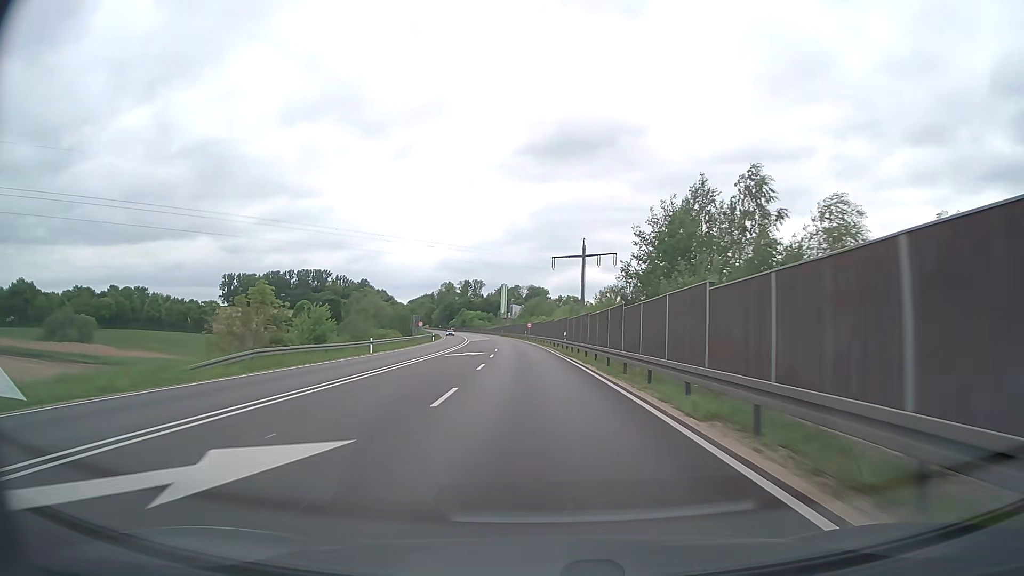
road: trunk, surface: asphalt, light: Day
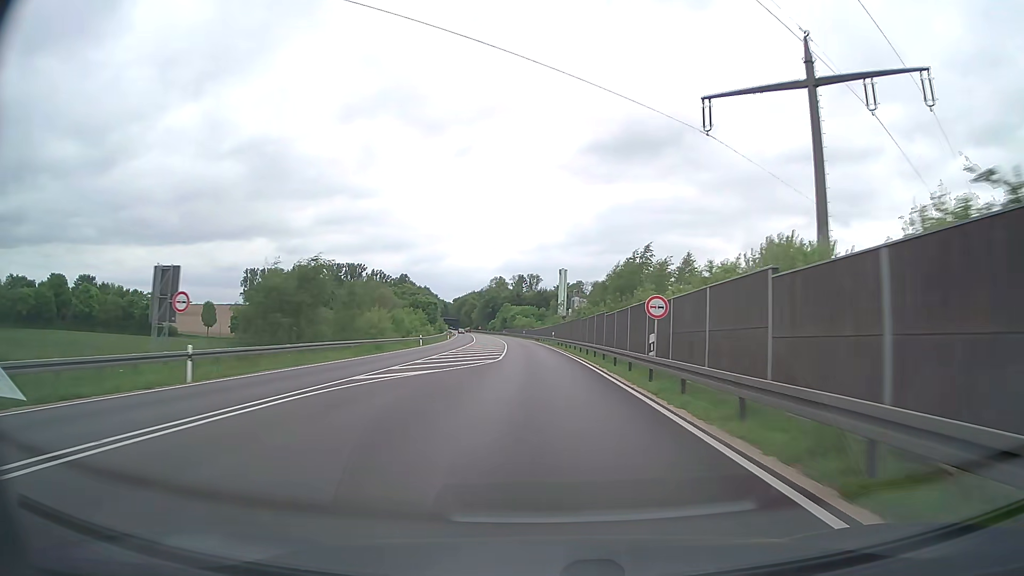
(-3.7, +78.8) m; -5°
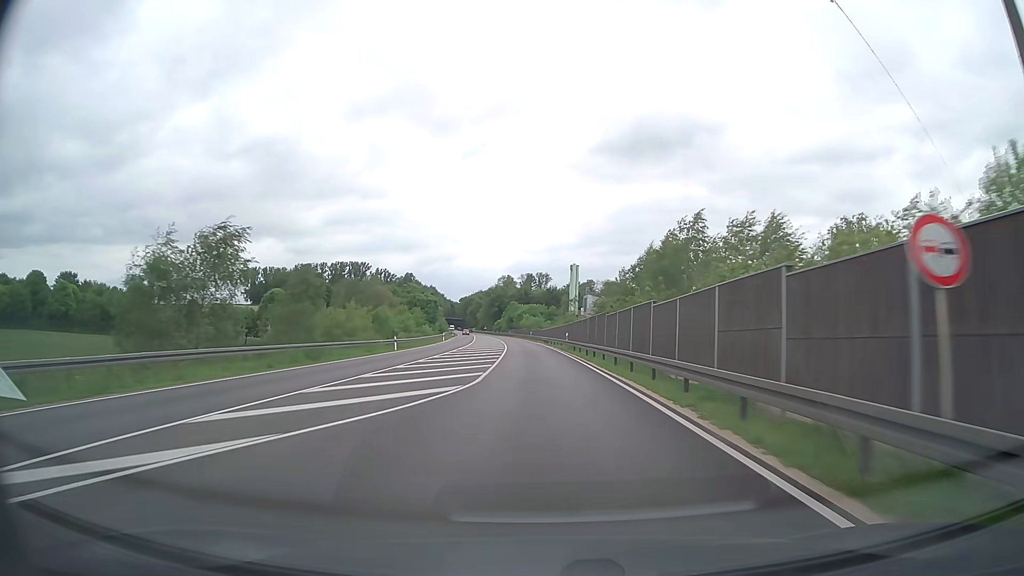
(-0.1, +15.8) m; -1°
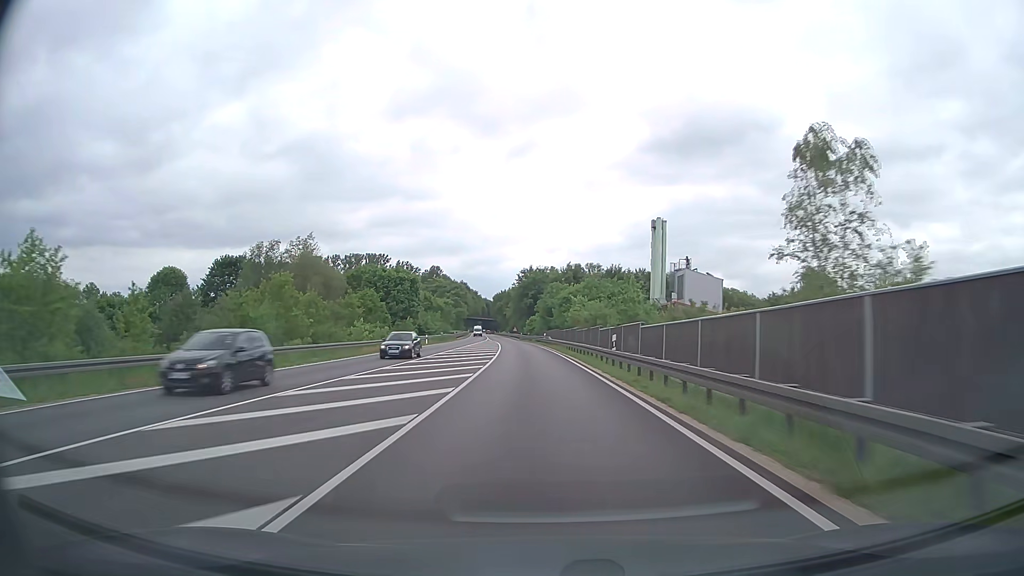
(-2.7, +78.9) m; -4°
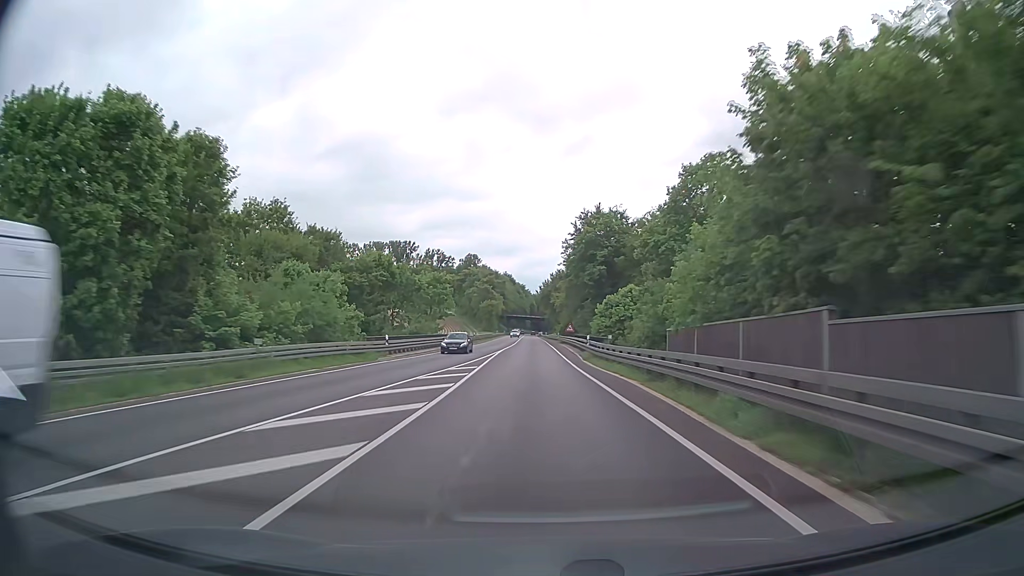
(-3.3, +78.8) m; -5°
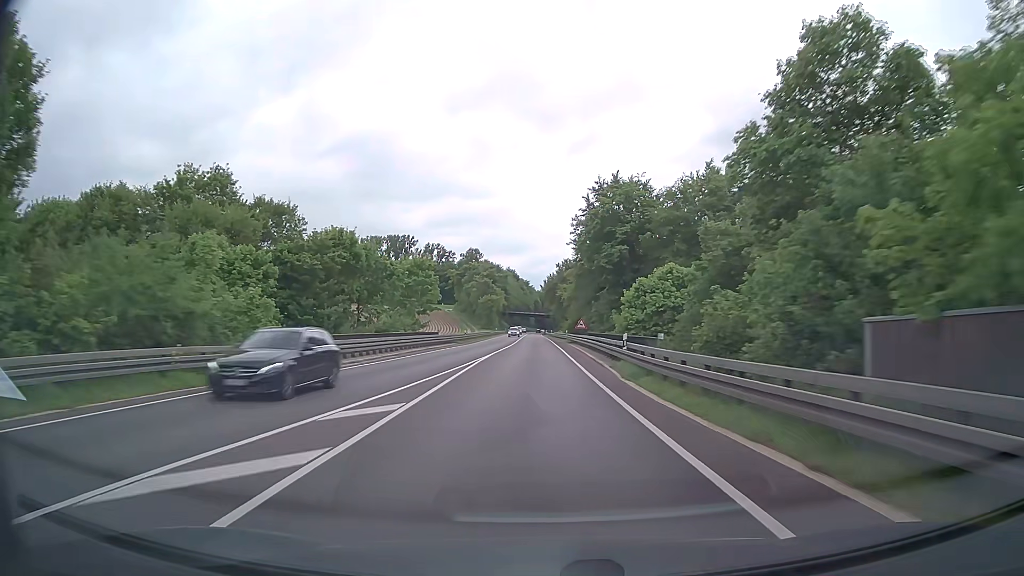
(-0.1, +15.8) m; 0°
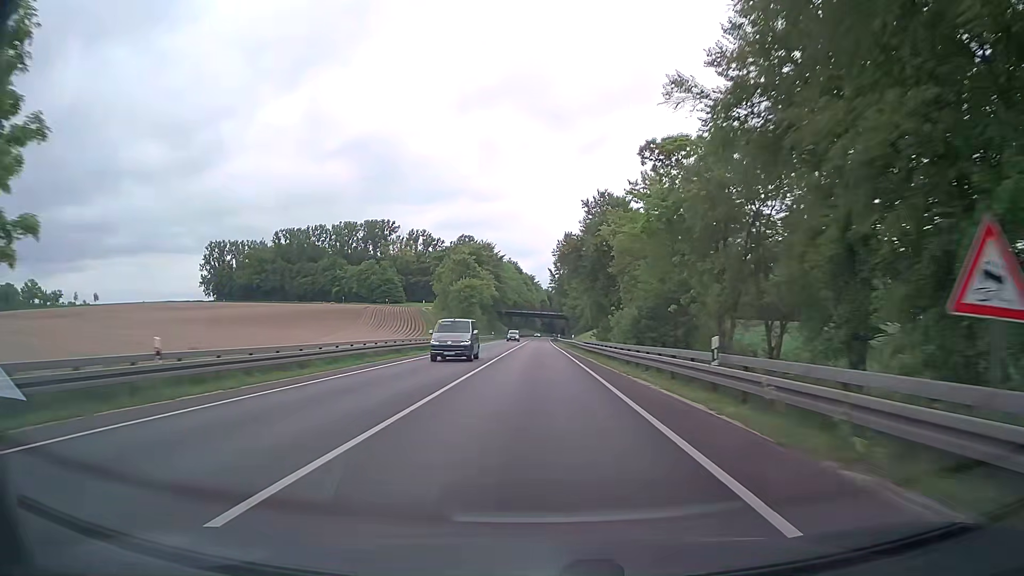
(-0.5, +63.2) m; 0°
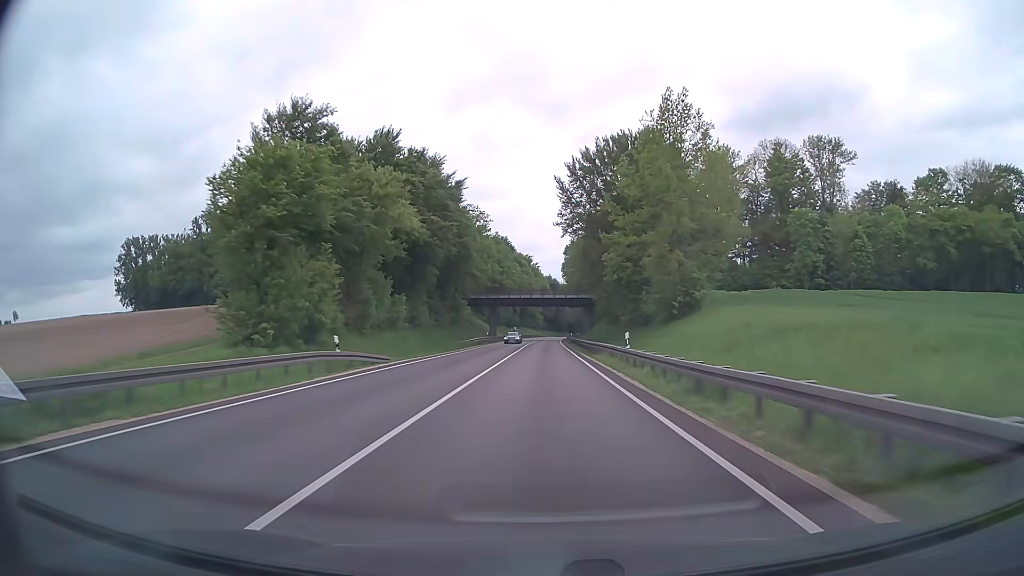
(-0.6, +78.9) m; 0°
(0, +10) (0, +20) (0, +30) (0, +40) (0, +50) (0, +60) (0, +70) (0, +80) (+1, +90) (+1, +100) m
